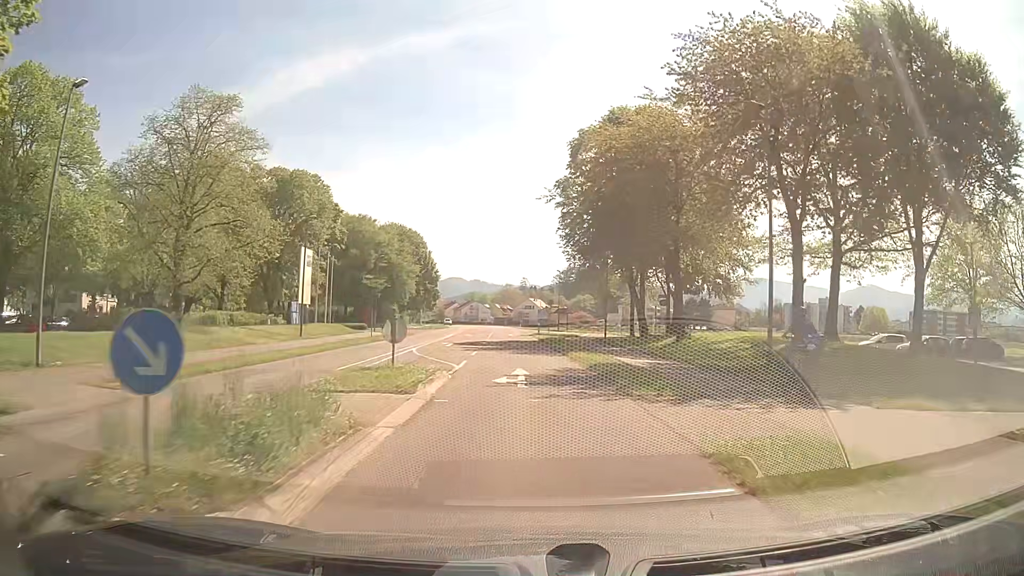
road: secondary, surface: asphalt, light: Day
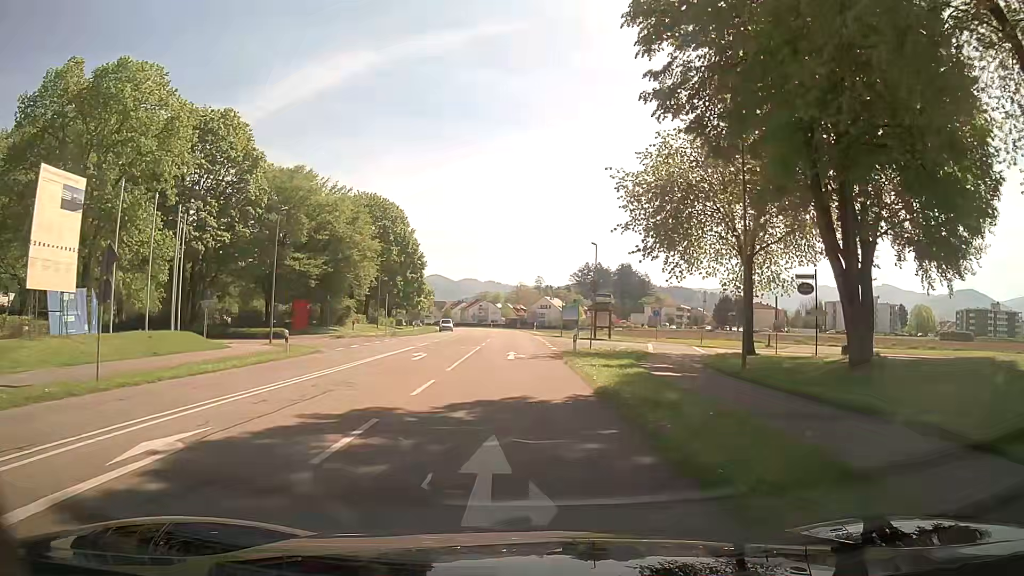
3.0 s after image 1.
(-0.3, +30.3) m; -1°
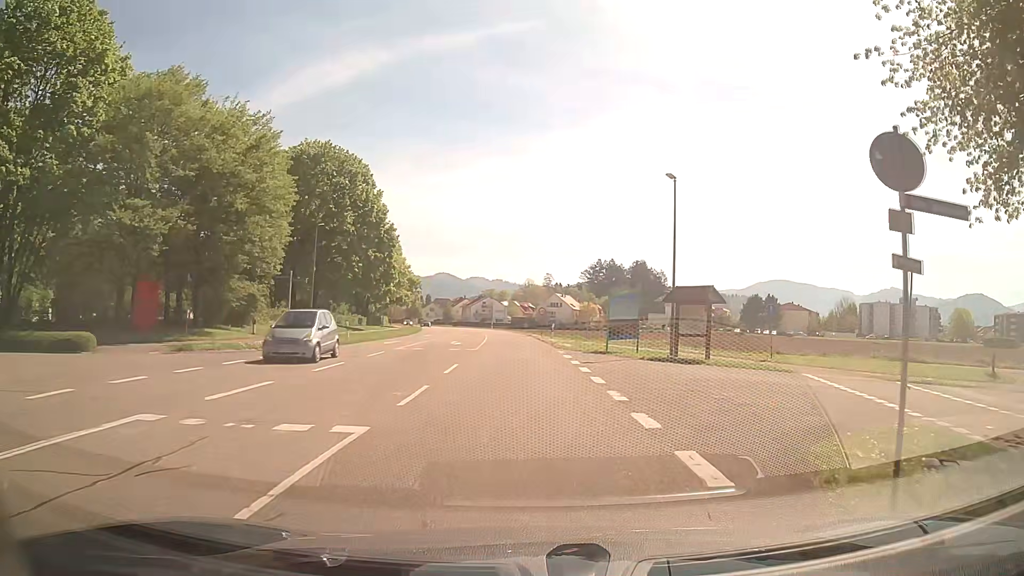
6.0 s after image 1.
(-0.3, +25.0) m; -1°
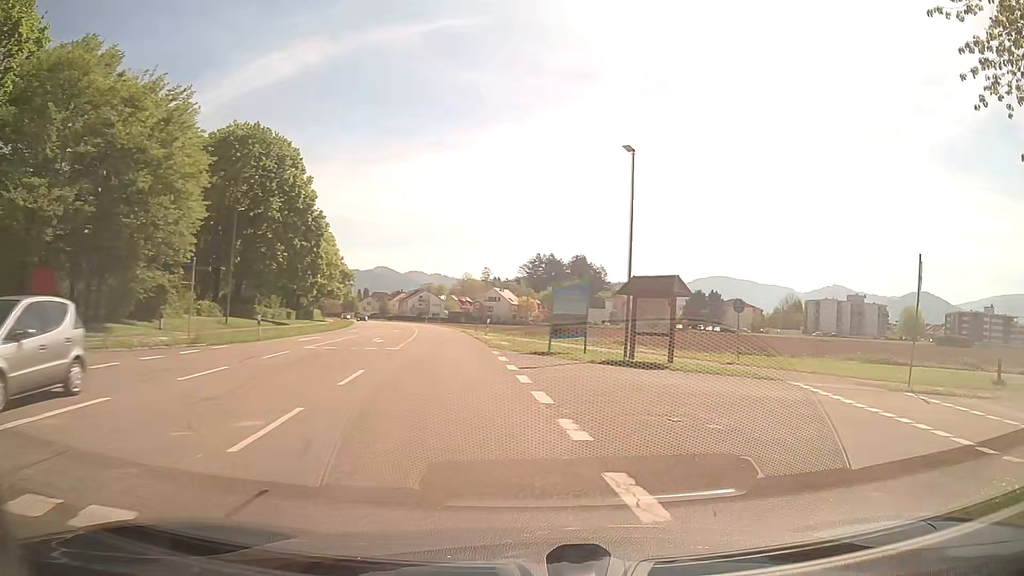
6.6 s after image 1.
(+0.1, +4.0) m; +6°
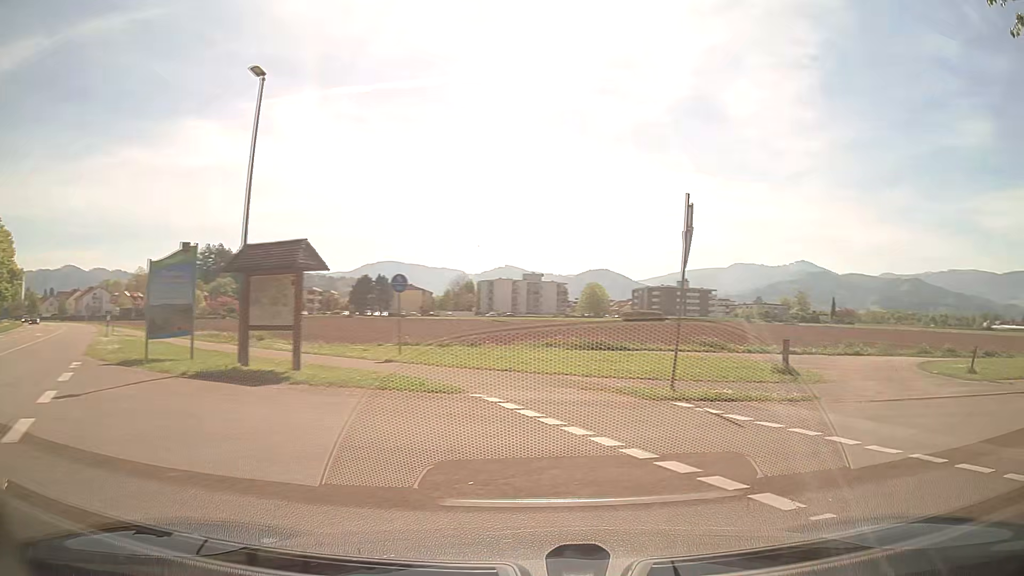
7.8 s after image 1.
(+1.5, +6.6) m; +29°
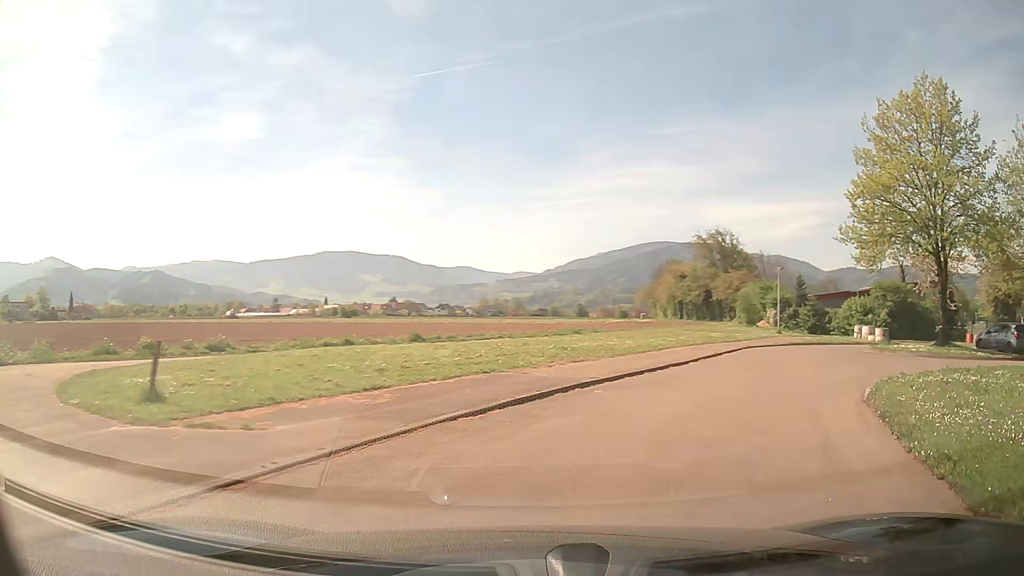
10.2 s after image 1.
(+6.4, +9.8) m; +65°
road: residential
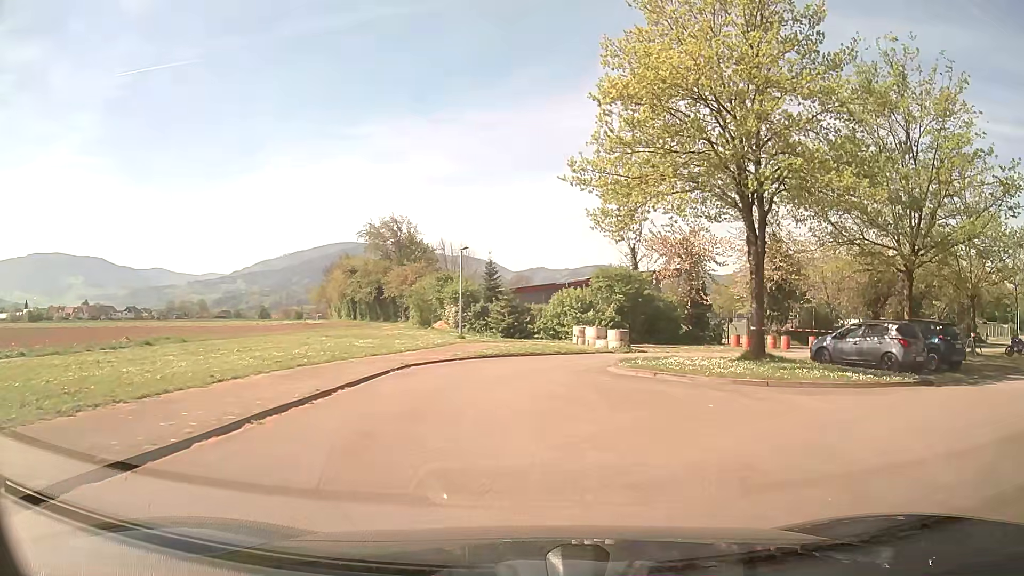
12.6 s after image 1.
(+4.5, +13.7) m; +26°
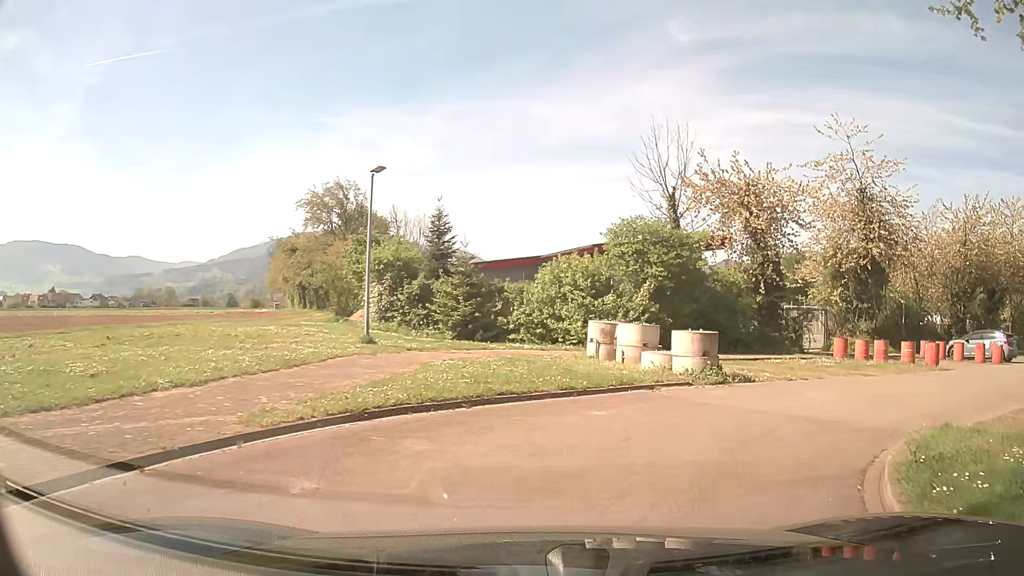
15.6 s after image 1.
(-0.2, +17.4) m; +2°
